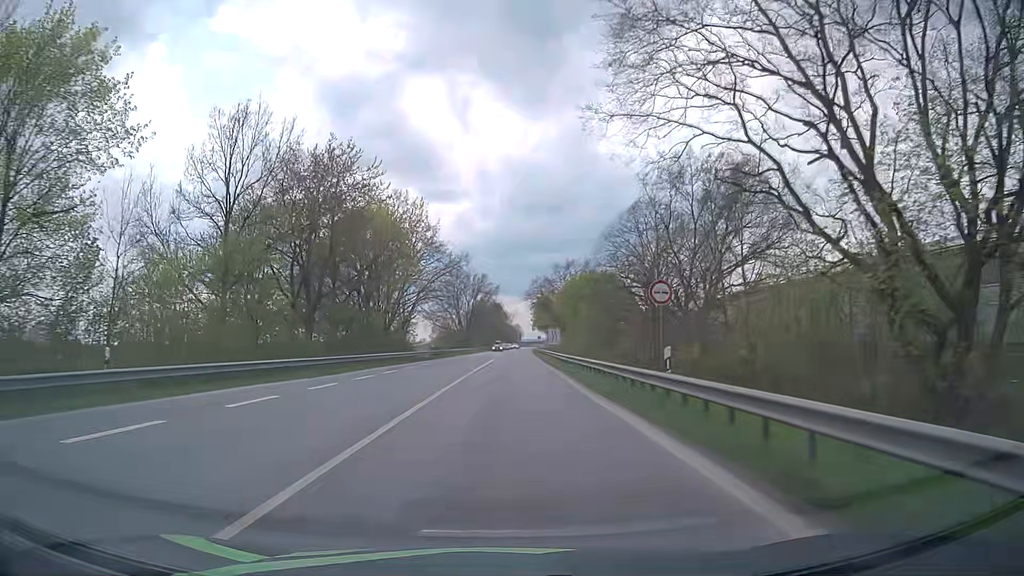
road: unclassified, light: Day
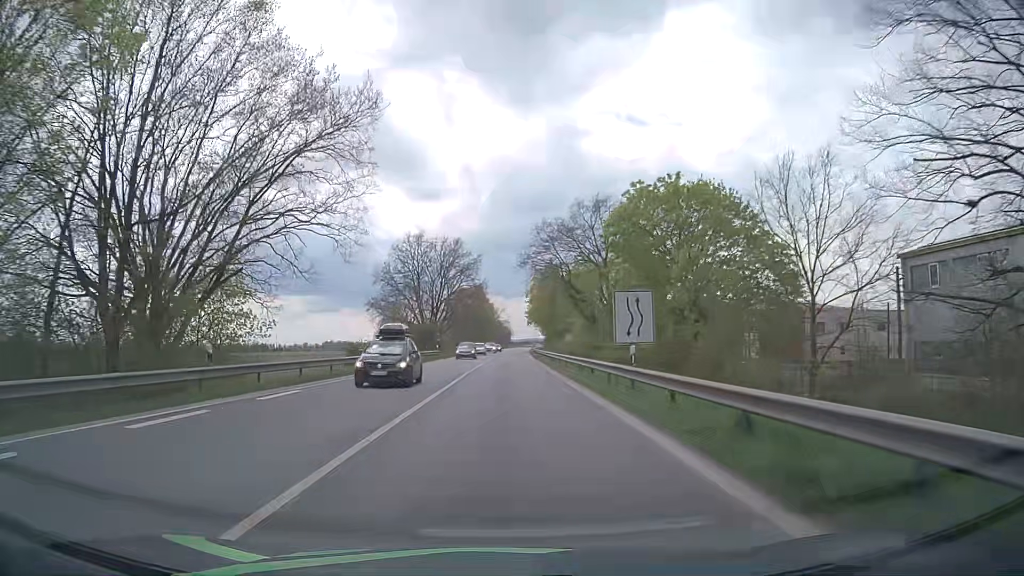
(+0.5, +46.1) m; +1°
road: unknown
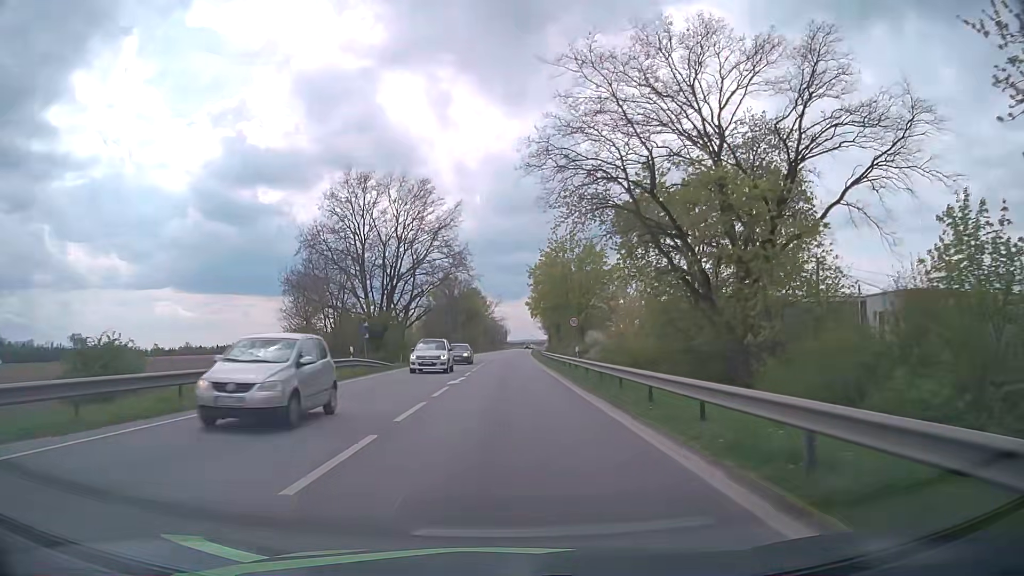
(+0.3, +34.1) m; +1°
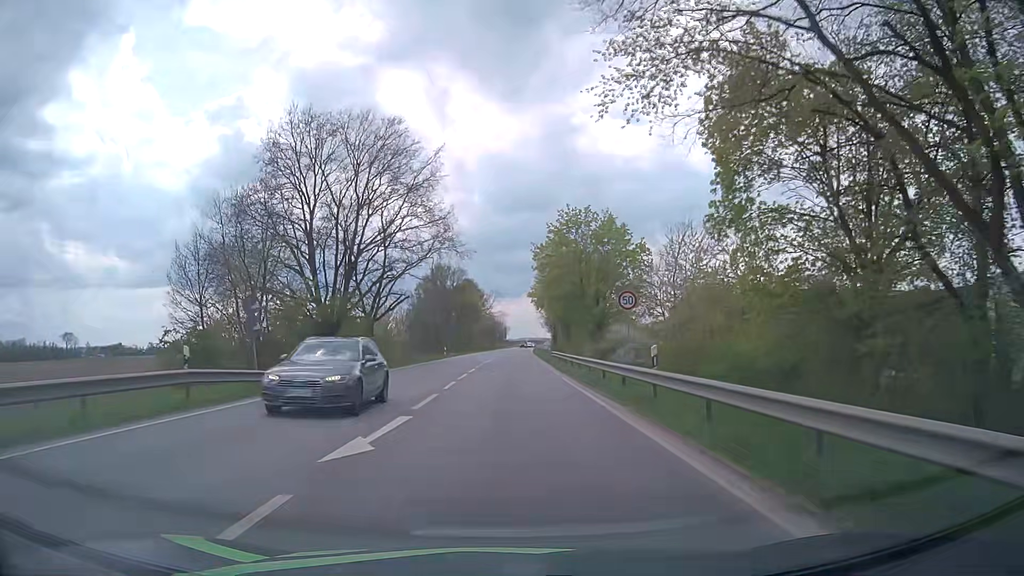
(-0.2, +16.0) m; -1°
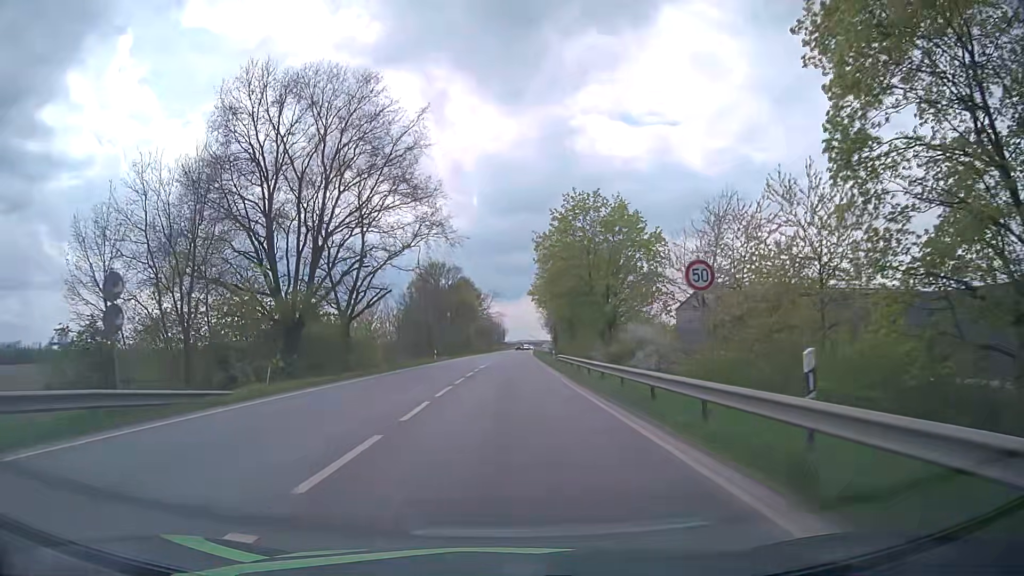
(0.0, +7.8) m; +1°
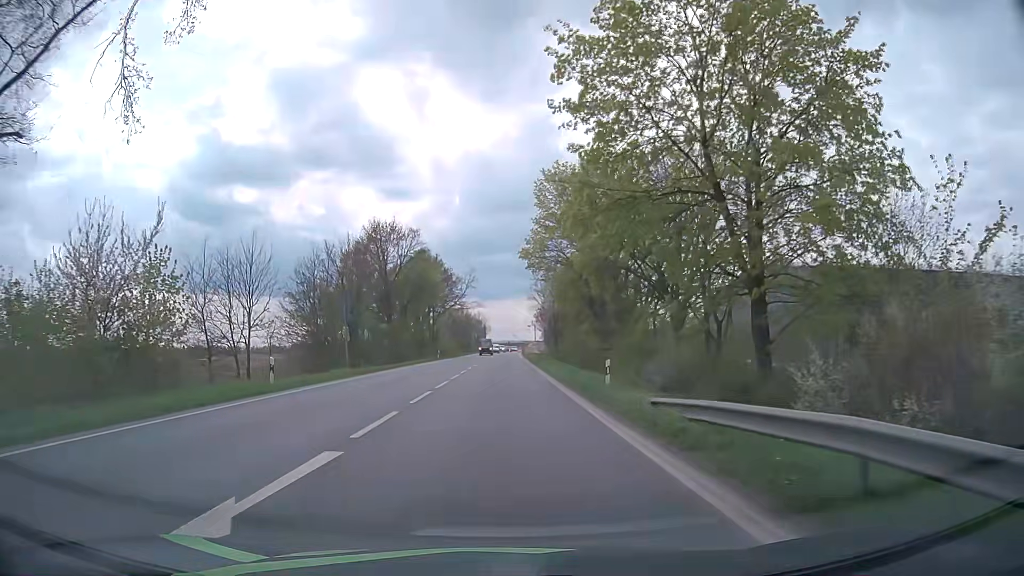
(+0.2, +38.0) m; +1°
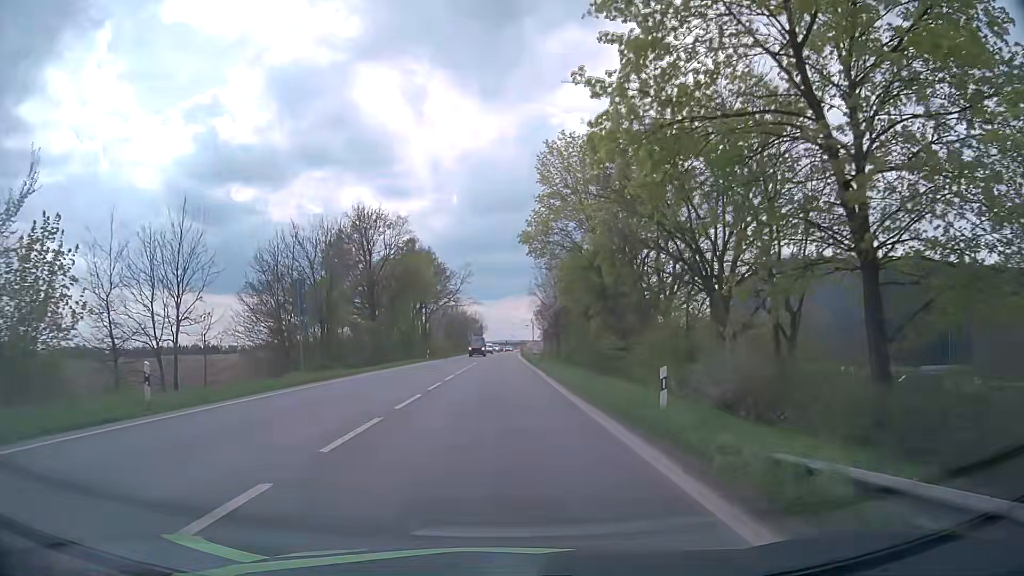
(0.0, +7.6) m; +1°
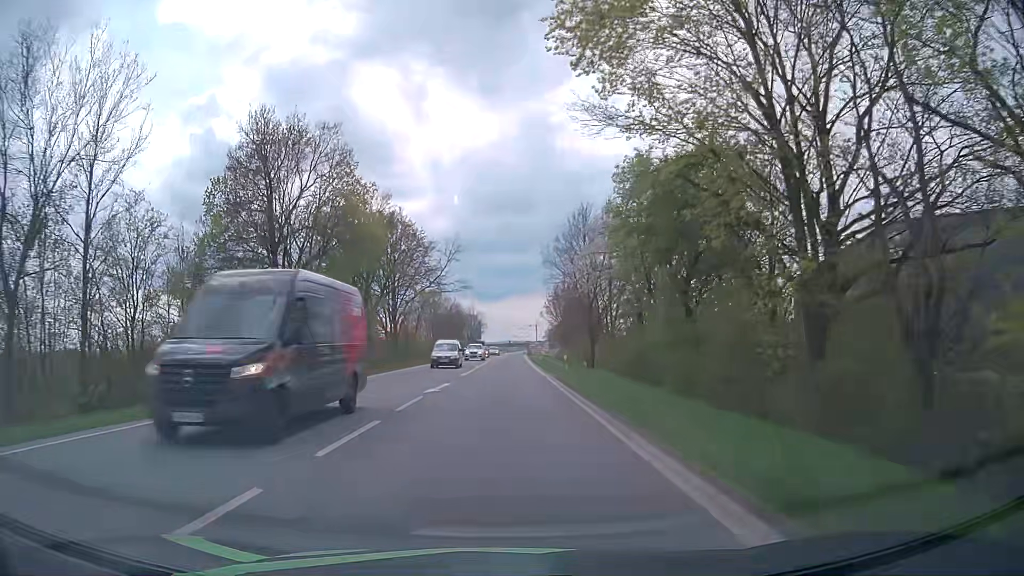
(-0.3, +30.3) m; 0°
(0, +10) (0, +20) (0, +30) (0, +40) (0, +50) (0, +60) (0, +70) (0, +80) (0, +90) (0, +100) m
